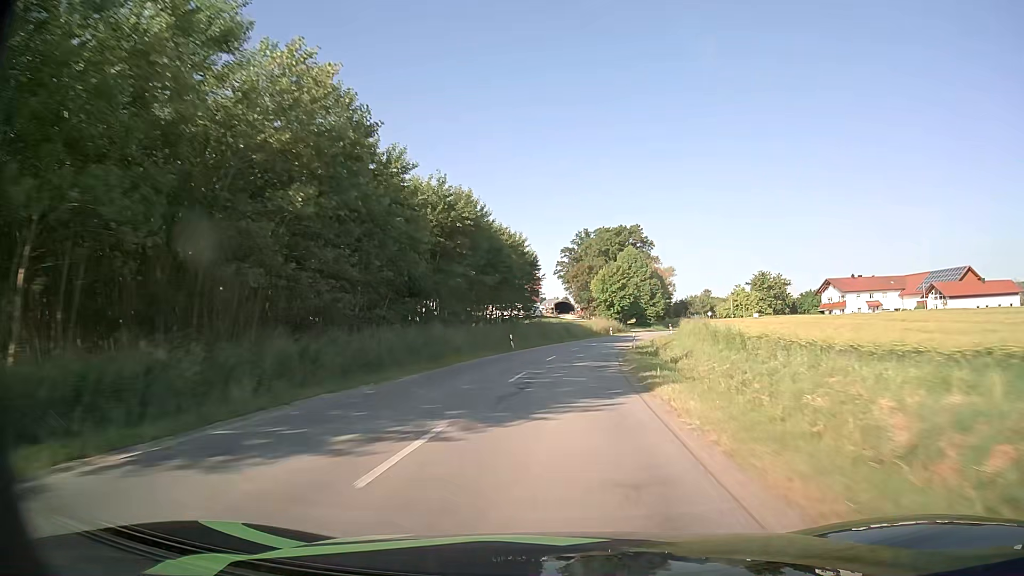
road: secondary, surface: asphalt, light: Day
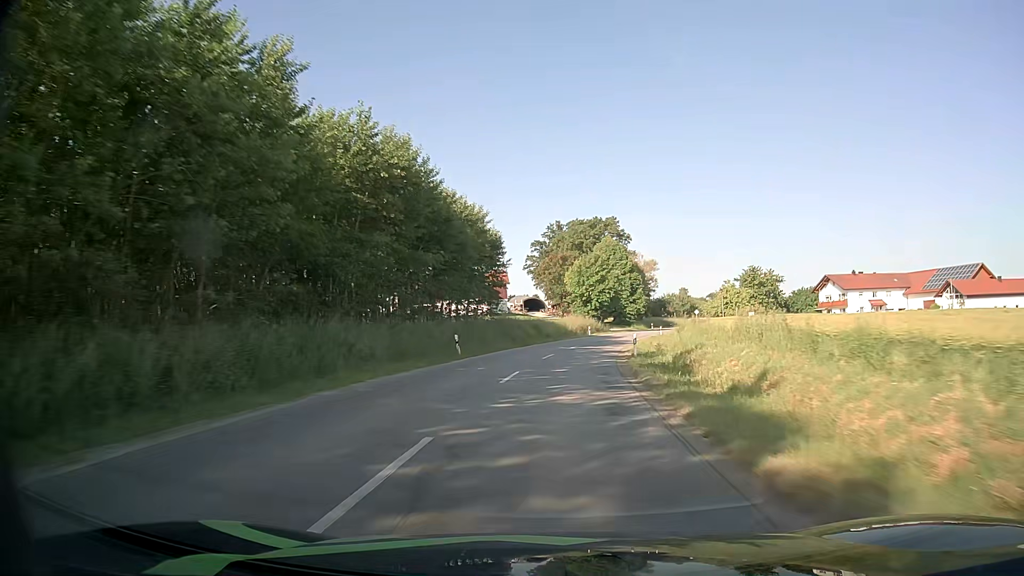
(+0.3, +13.4) m; +3°
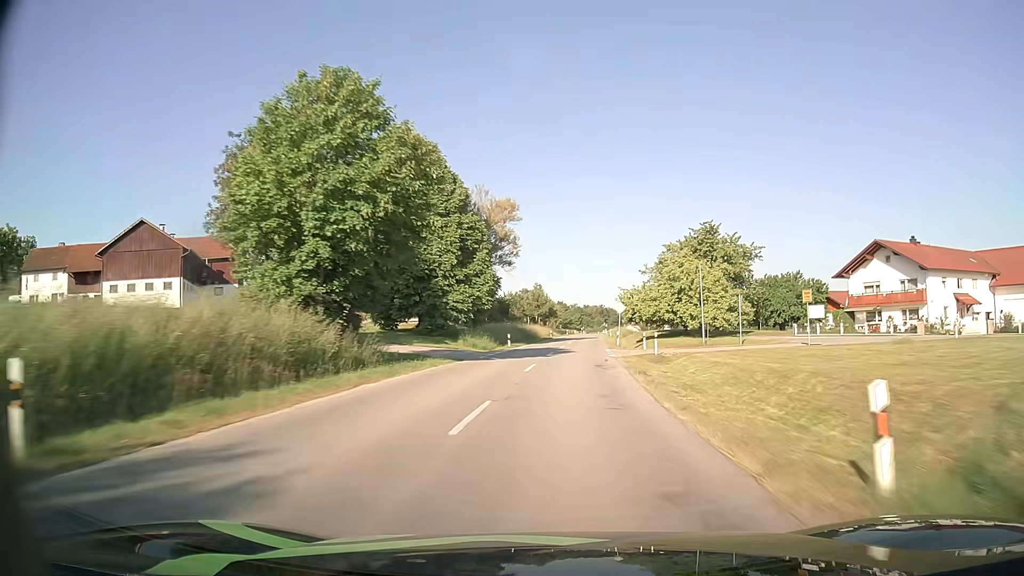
(+7.5, +66.8) m; +14°
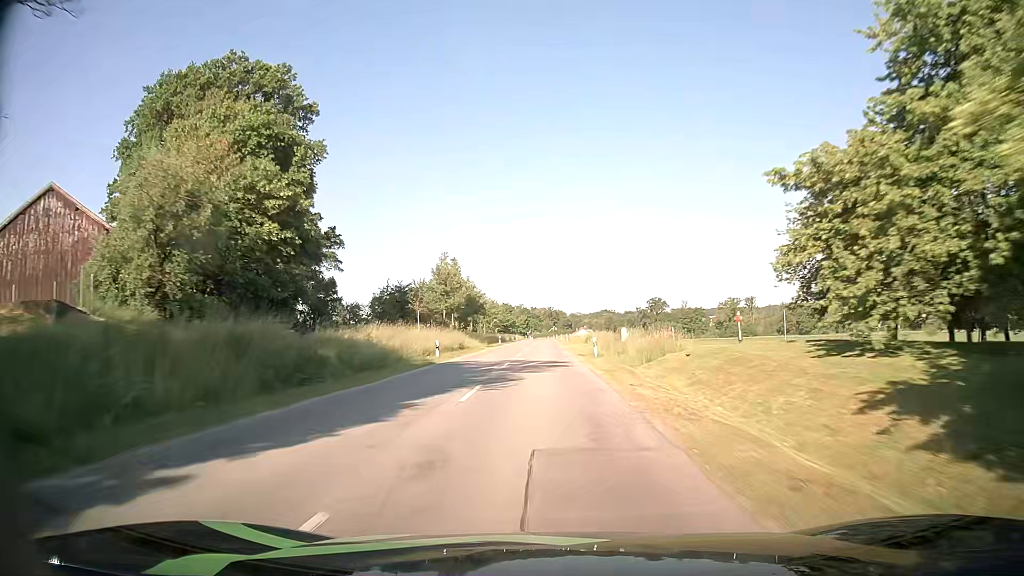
(+3.7, +55.6) m; +5°
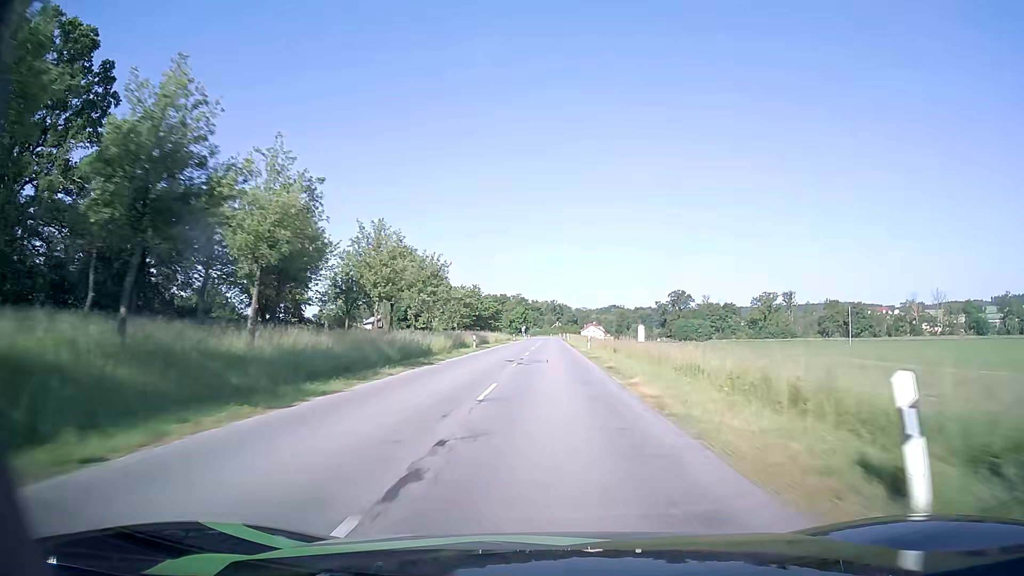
(-0.5, +72.5) m; 0°
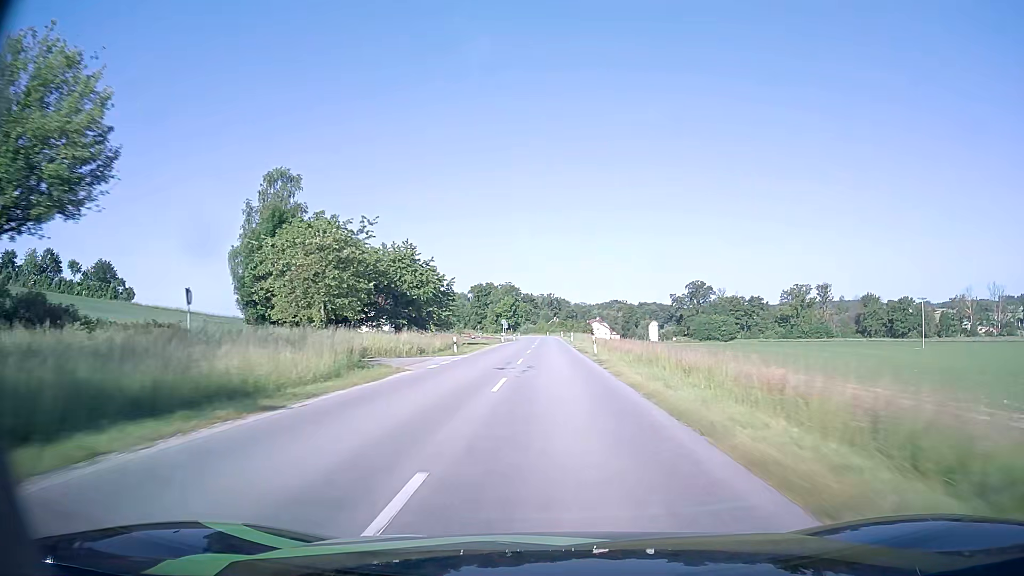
(0.0, +58.5) m; 0°
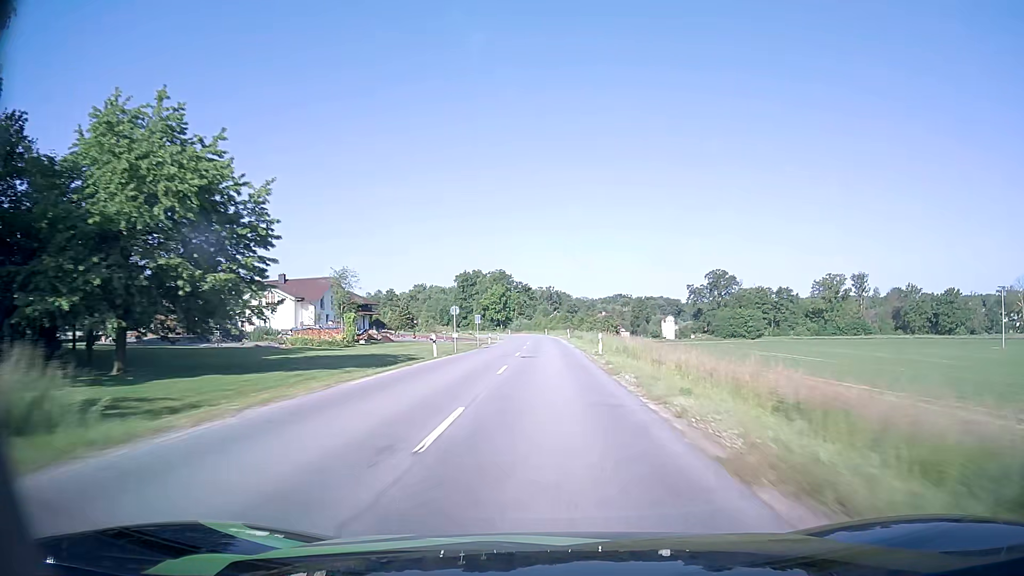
(+0.3, +43.5) m; 0°
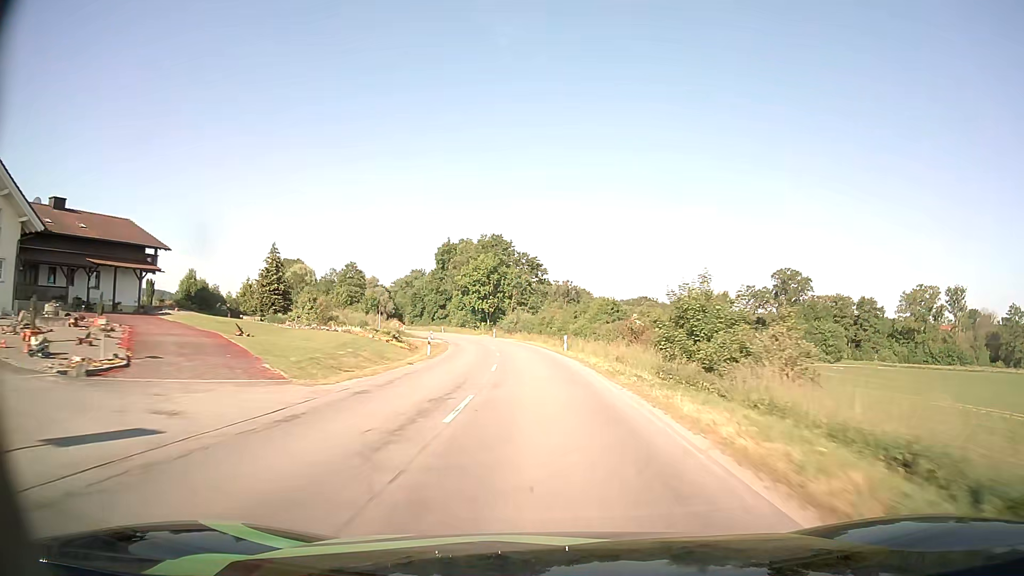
(-0.7, +69.4) m; -1°
(0, +10) (0, +20) (-1, +30) (-1, +40) (-2, +50) (-4, +60) (-5, +70) (-8, +79) (-10, +89) (-13, +99) m
